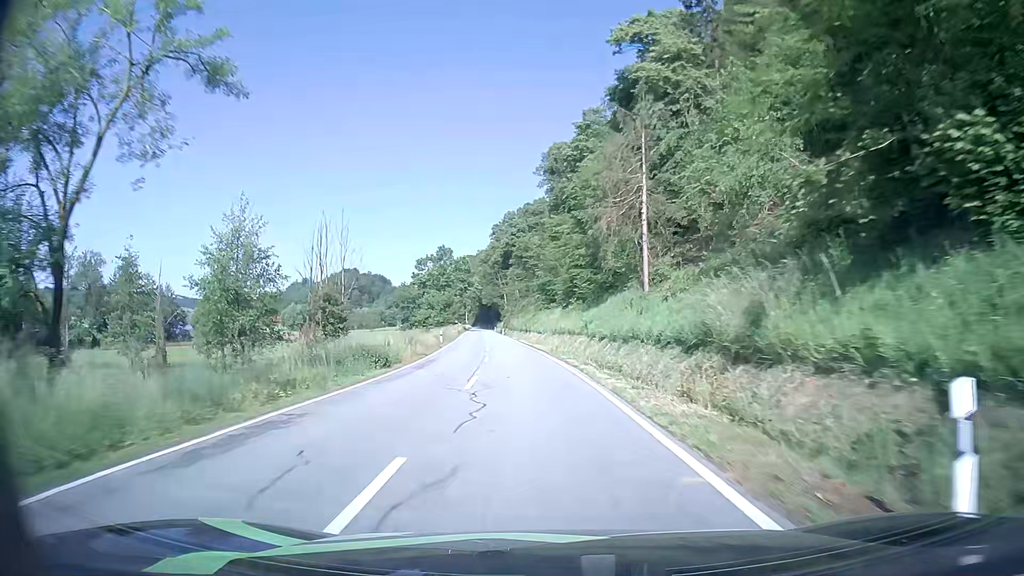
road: secondary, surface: asphalt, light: Day
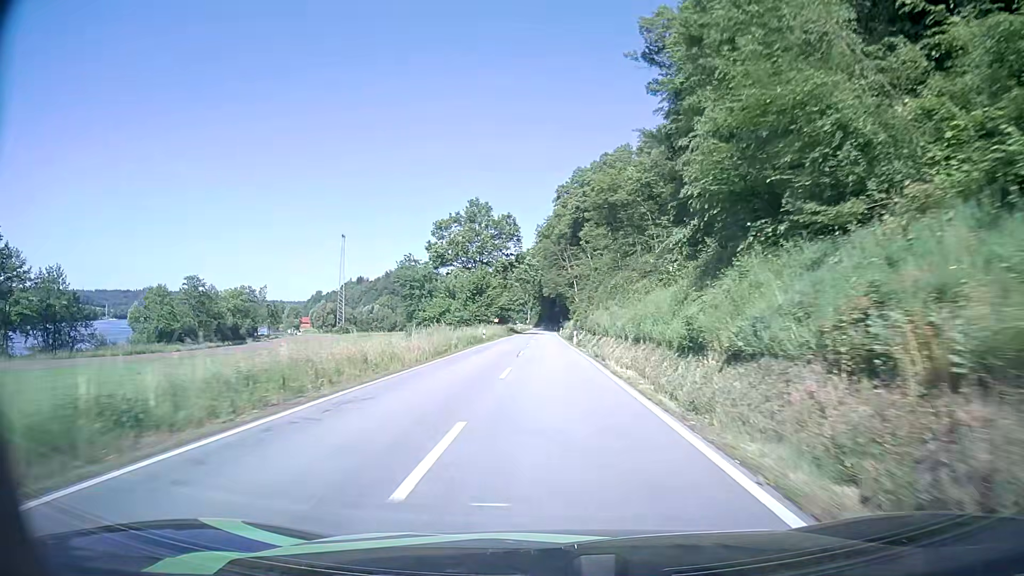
(-4.0, +58.0) m; -6°
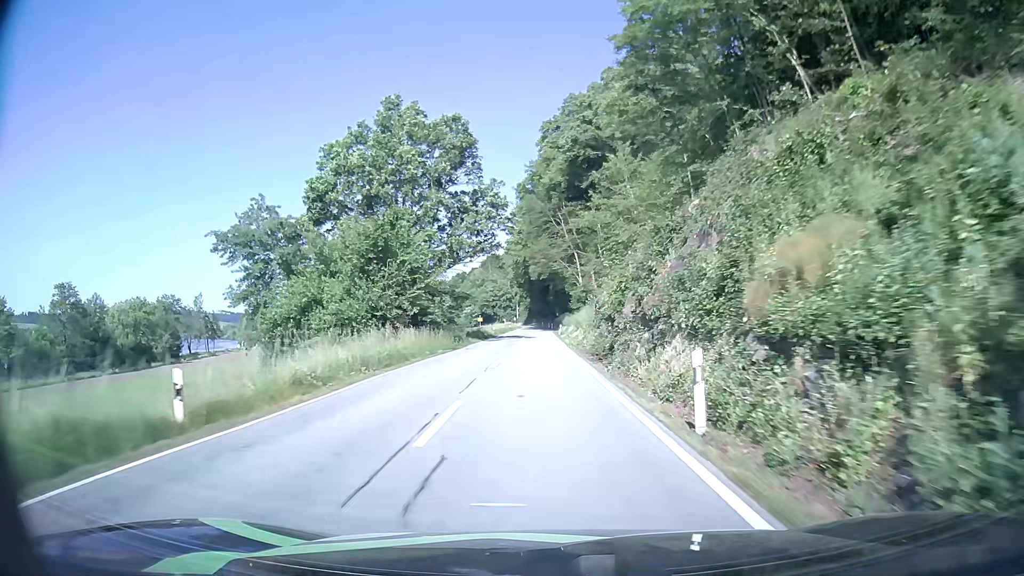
(+0.1, +45.3) m; +1°
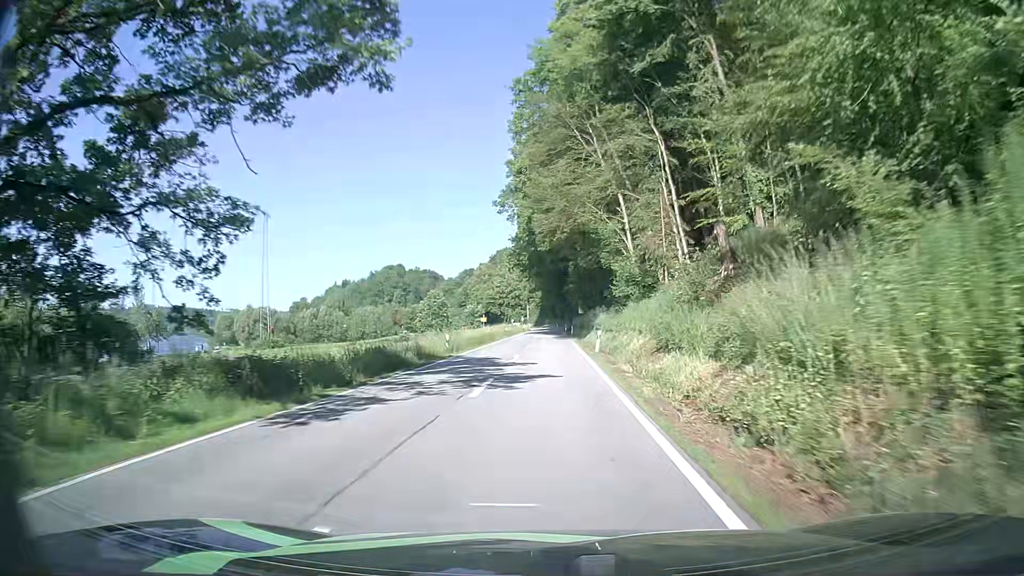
(-0.3, +42.7) m; -1°
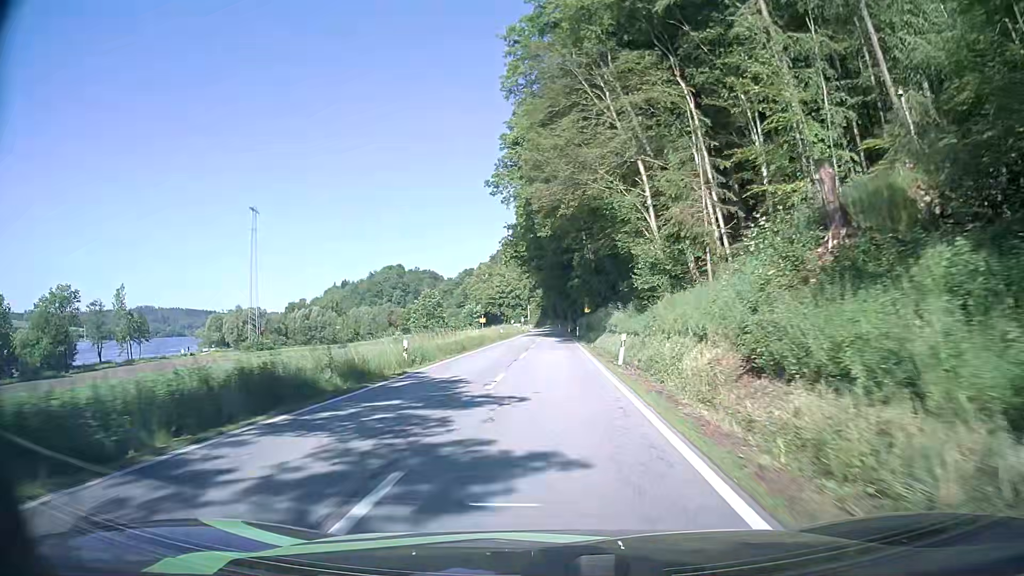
(0.0, +10.3) m; 0°
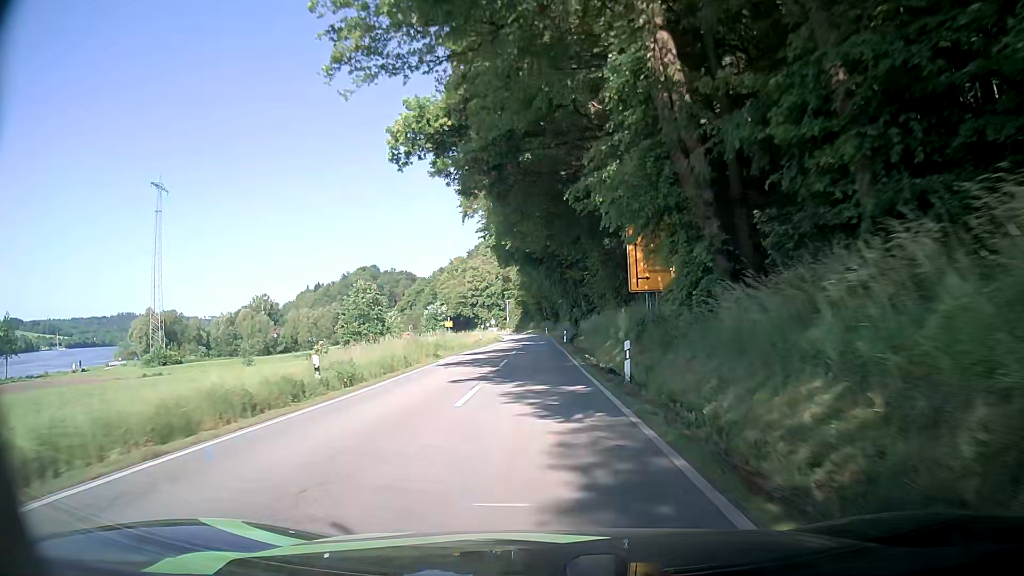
(+0.4, +49.9) m; +1°
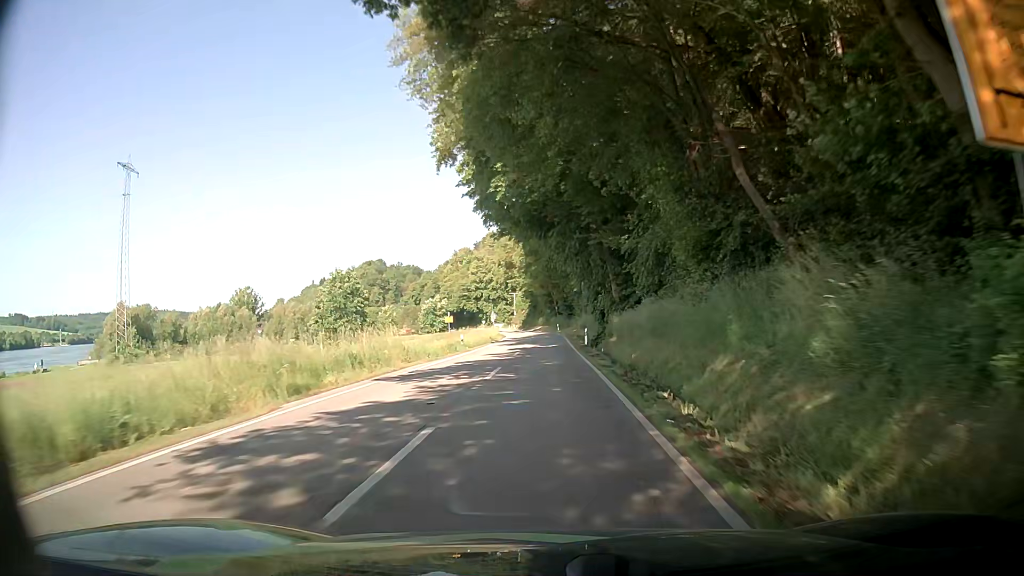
(-0.2, +19.3) m; -1°
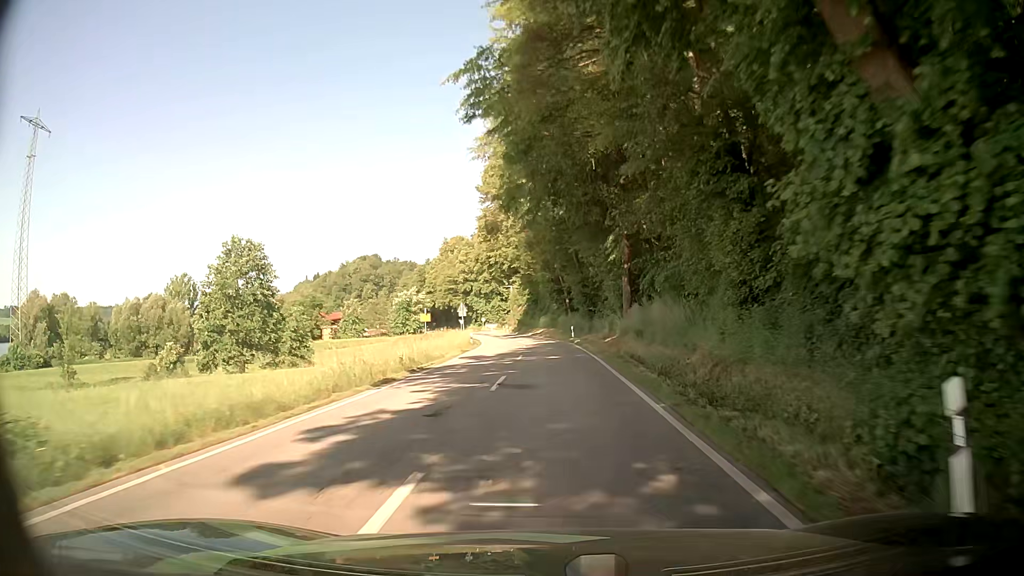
(-0.7, +37.8) m; -2°
(0, +10) (0, +20) (0, +30) (0, +40) (0, +50) (-1, +60) (-1, +70) (-3, +80) (-4, +90) (-6, +100) m
